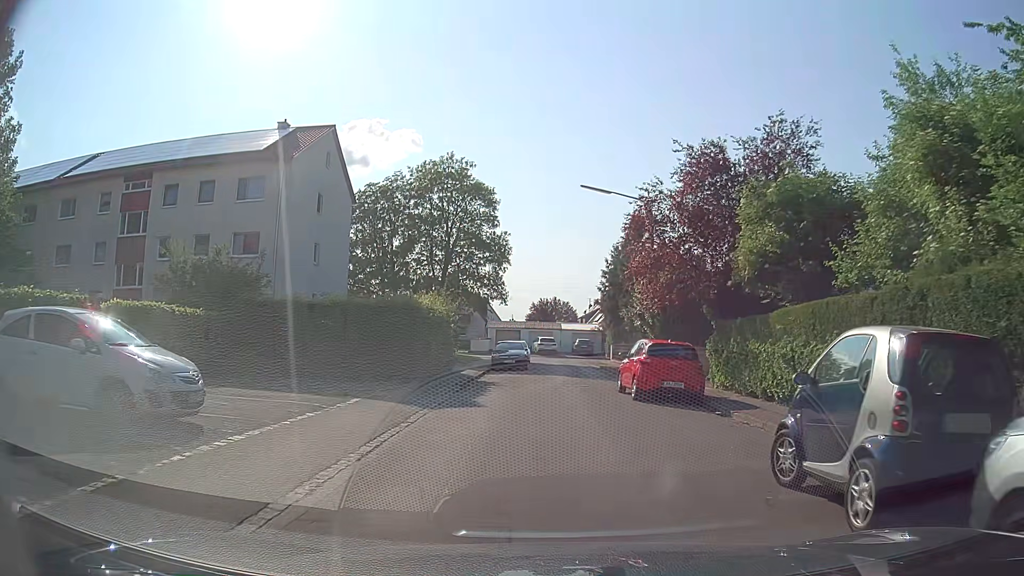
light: Day
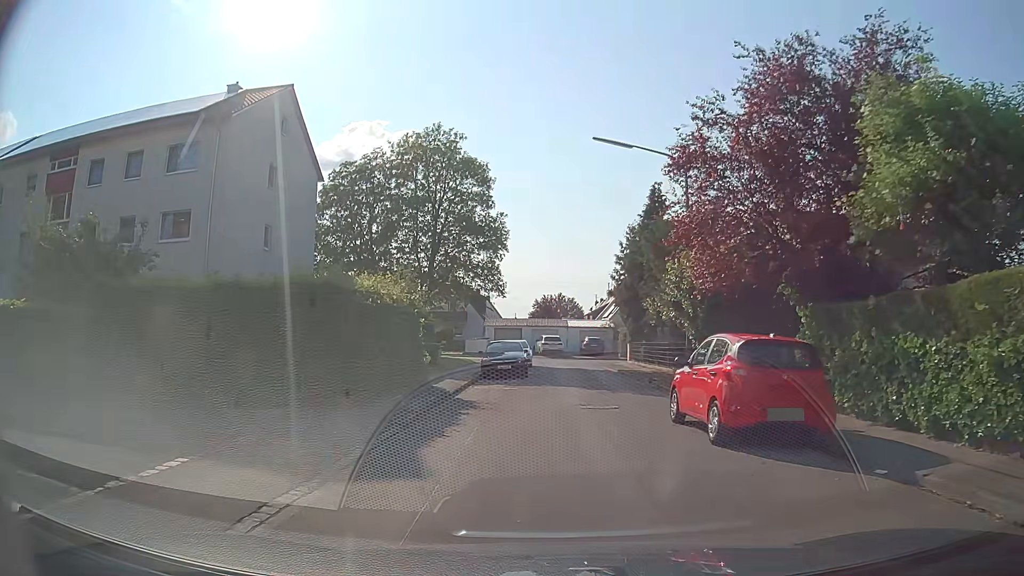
(0.0, +7.4) m; 0°
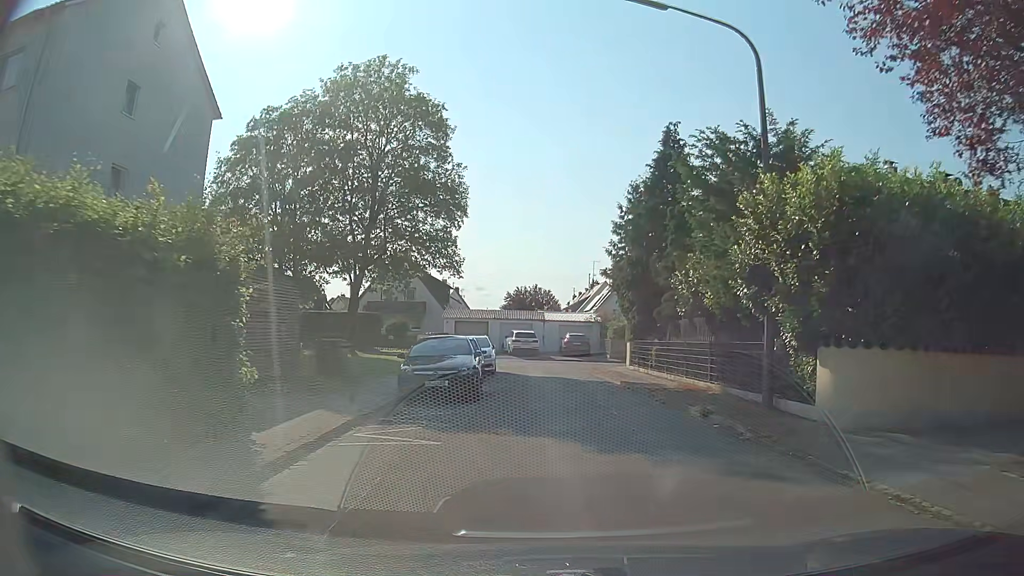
(-0.1, +10.8) m; +1°
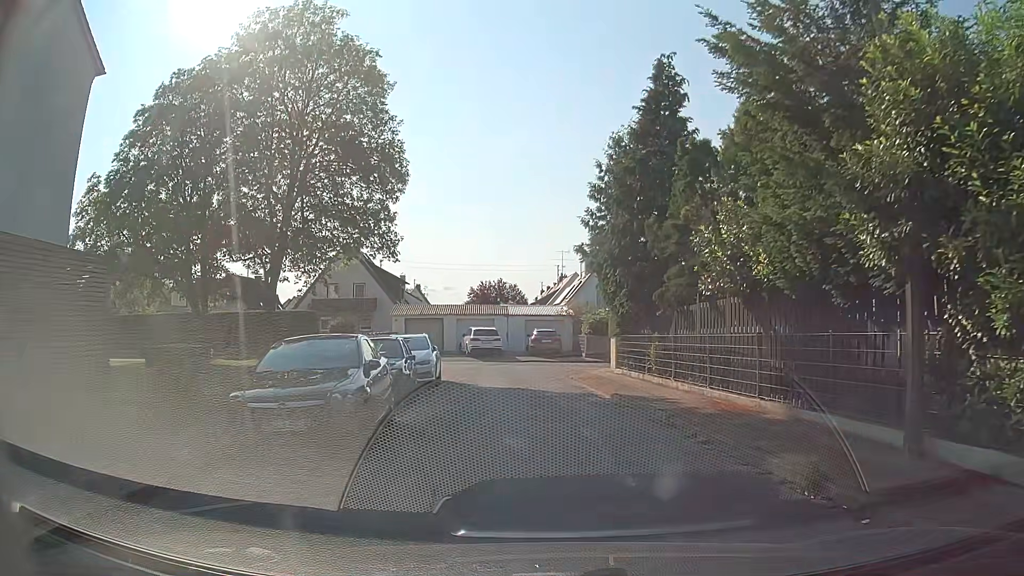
(+0.2, +6.7) m; +4°
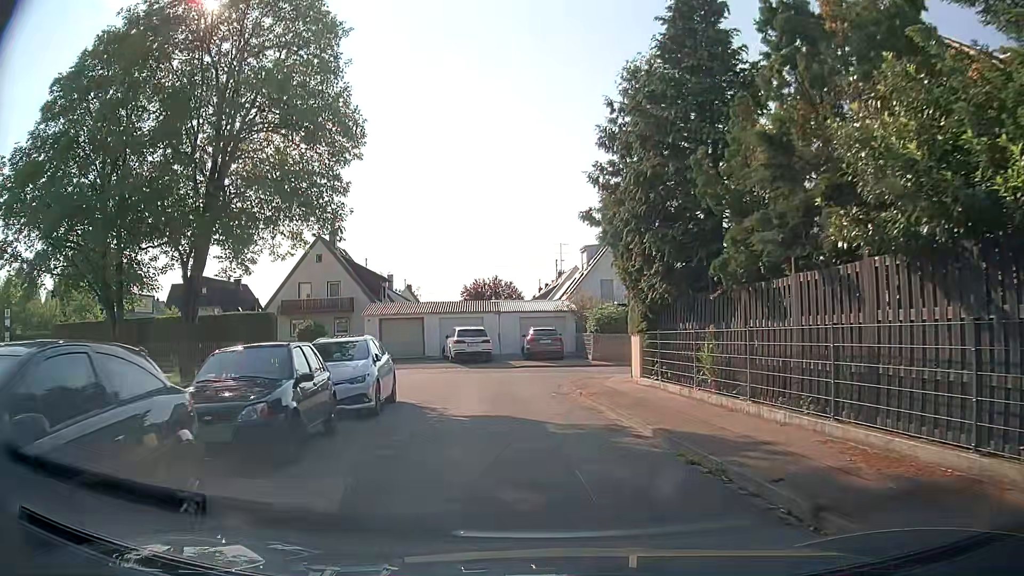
(0.0, +6.3) m; 0°
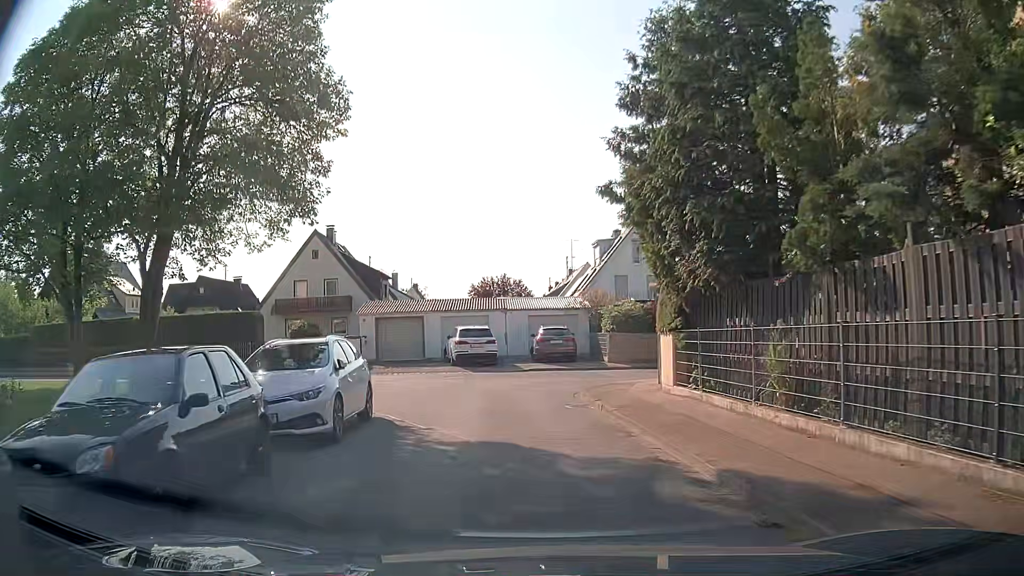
(0.0, +3.0) m; 0°
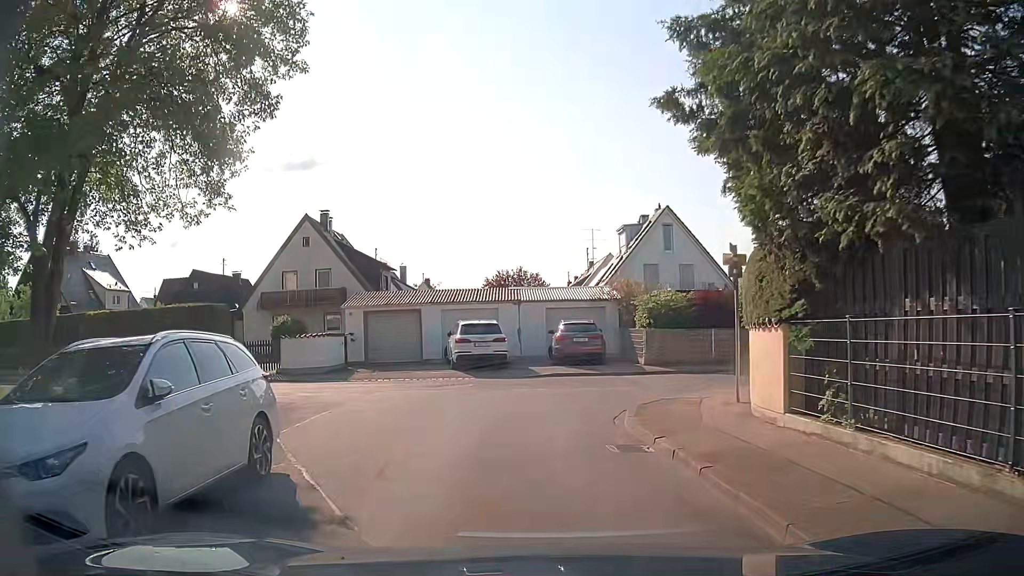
(-0.2, +5.4) m; -1°
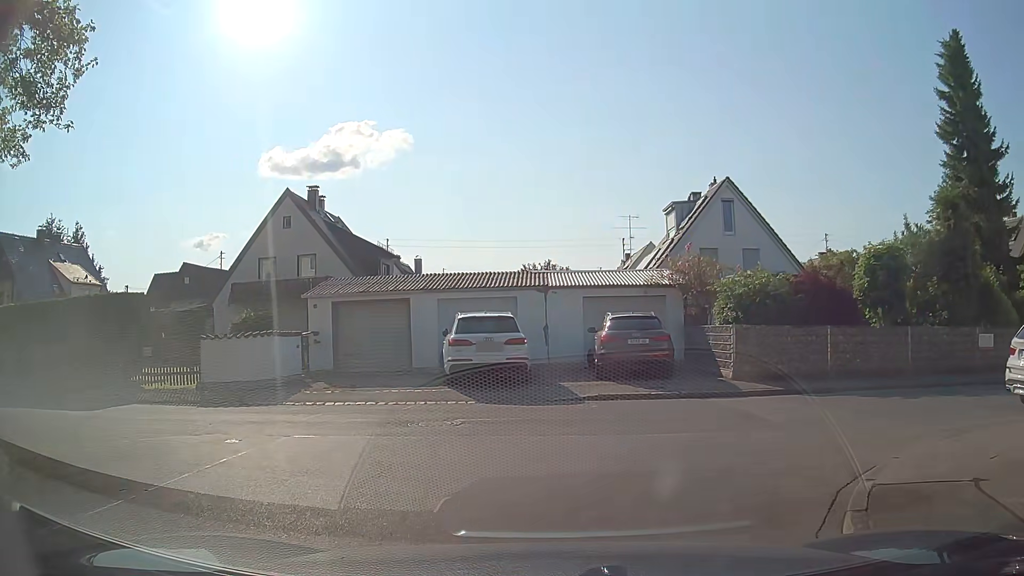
(-0.5, +7.6) m; -4°
